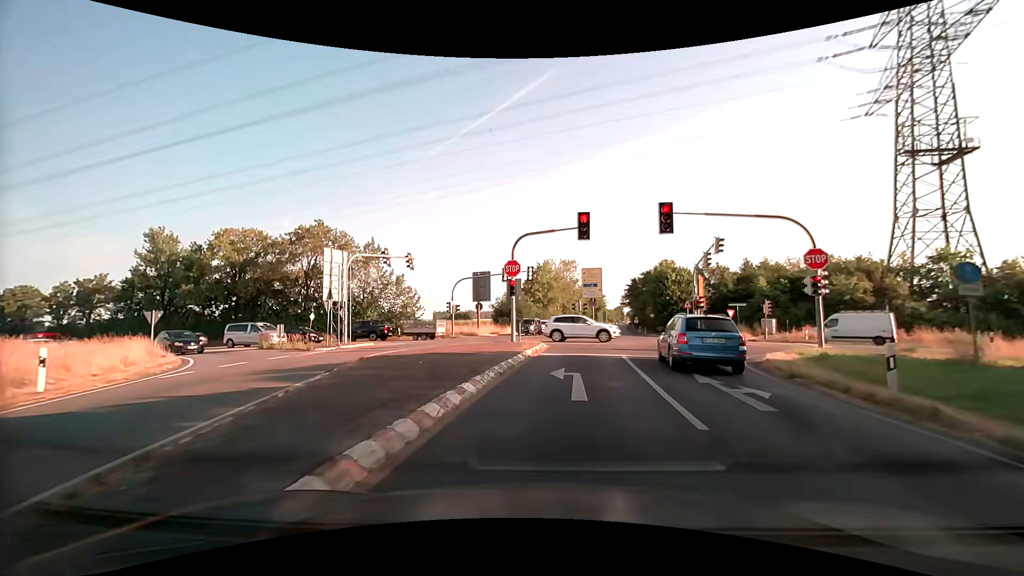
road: secondary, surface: asphalt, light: Day
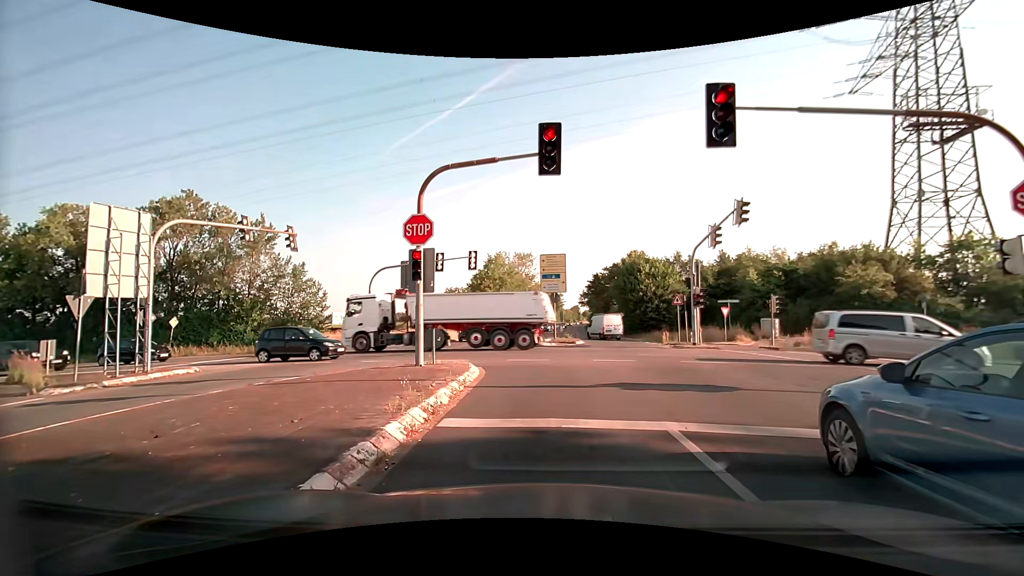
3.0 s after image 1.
(+0.5, +11.0) m; +6°
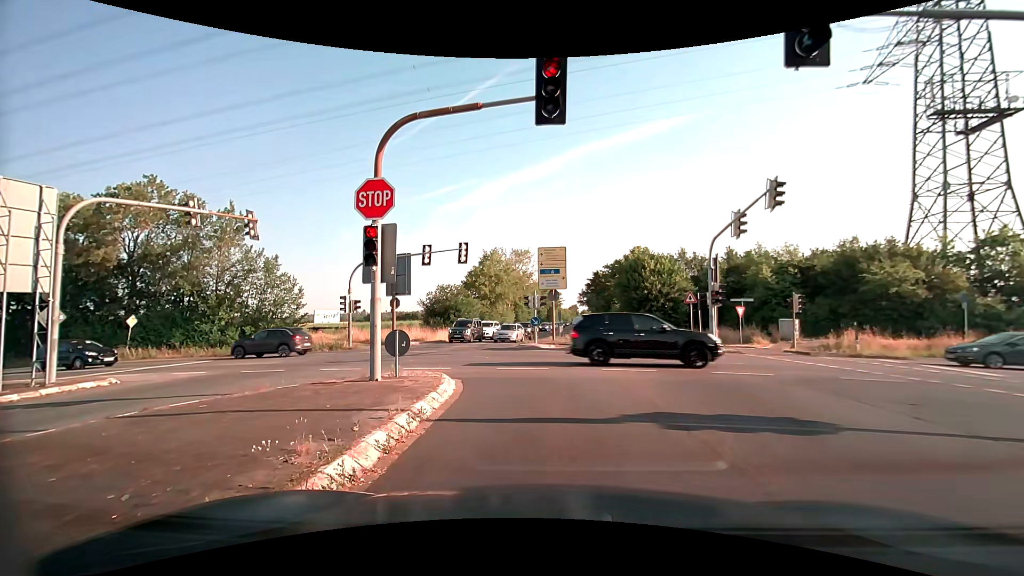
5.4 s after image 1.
(0.0, +3.4) m; 0°
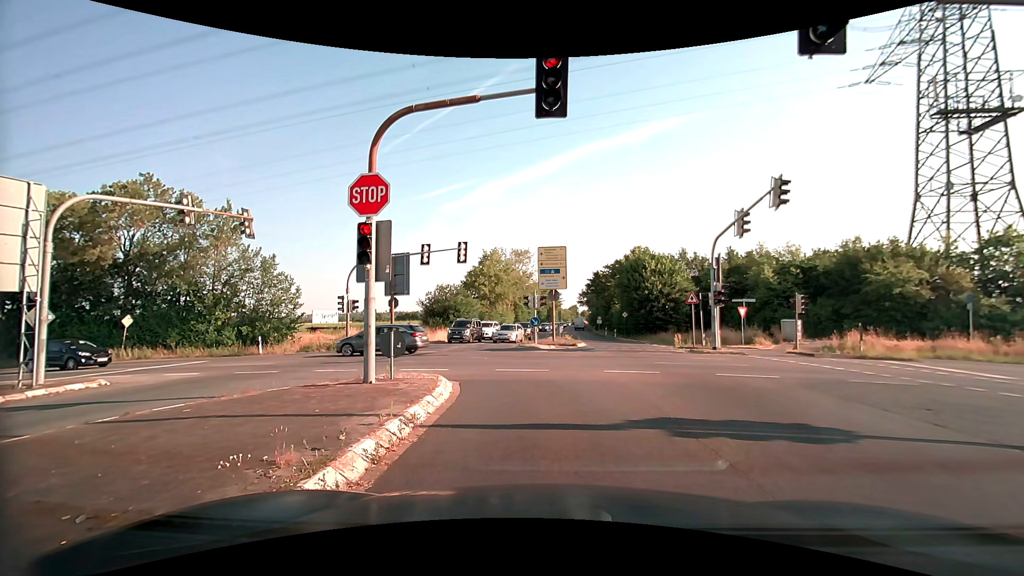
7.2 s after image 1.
(0.0, +0.4) m; 0°
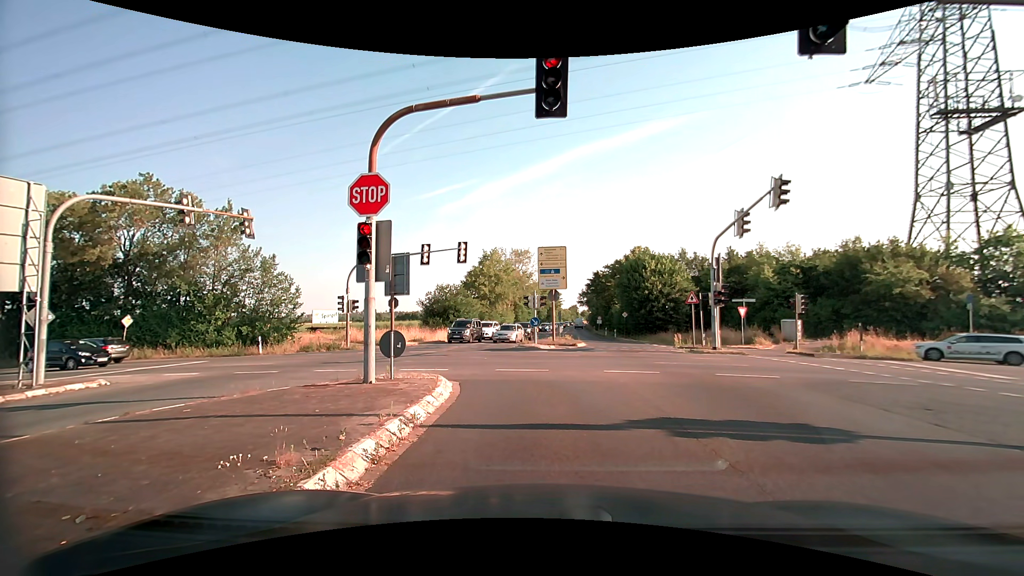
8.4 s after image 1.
(0.0, 0.0) m; 0°
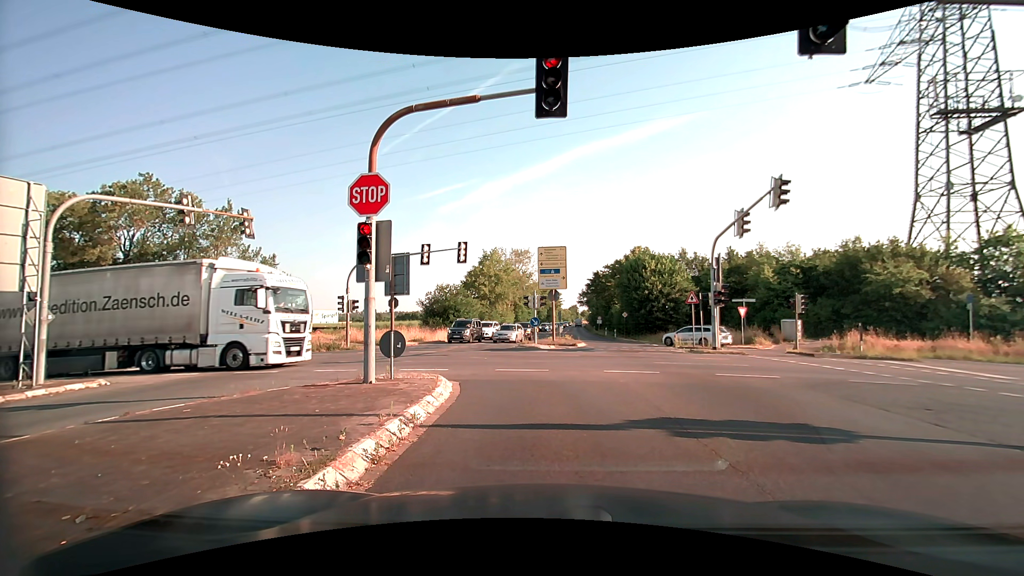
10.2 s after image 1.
(0.0, 0.0) m; 0°
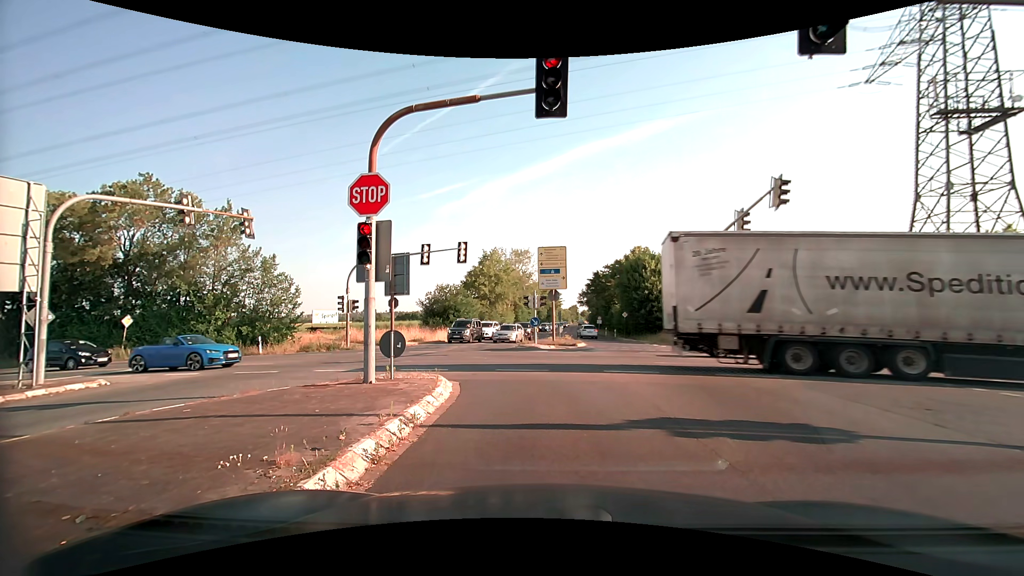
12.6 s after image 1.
(0.0, 0.0) m; 0°
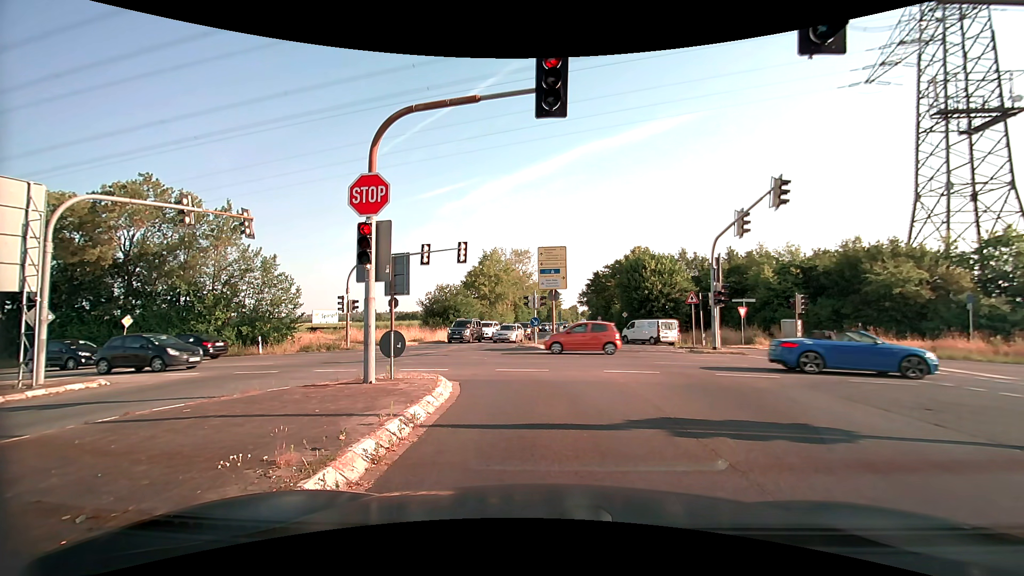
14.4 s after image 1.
(0.0, 0.0) m; 0°
